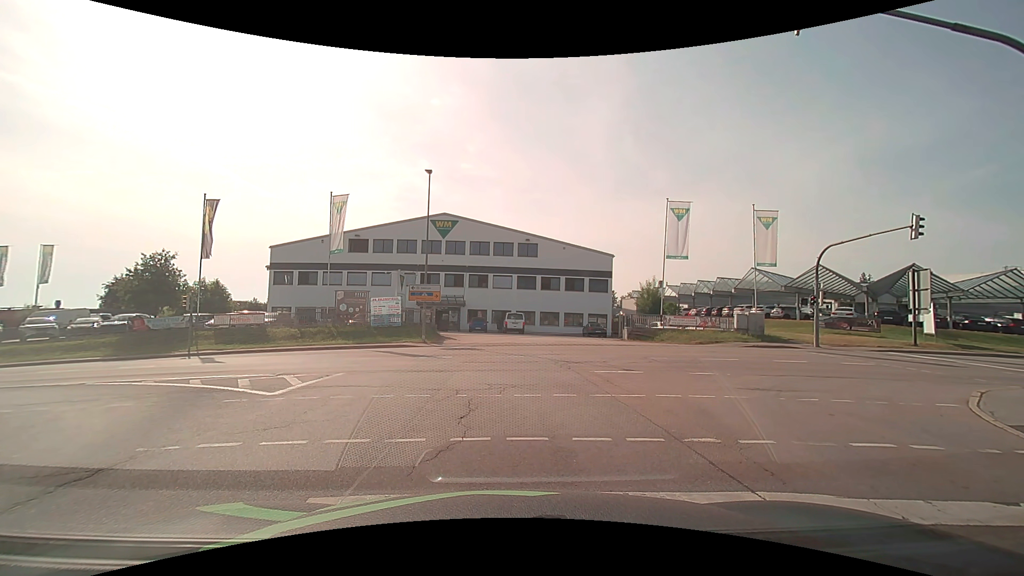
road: secondary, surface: asphalt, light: Day
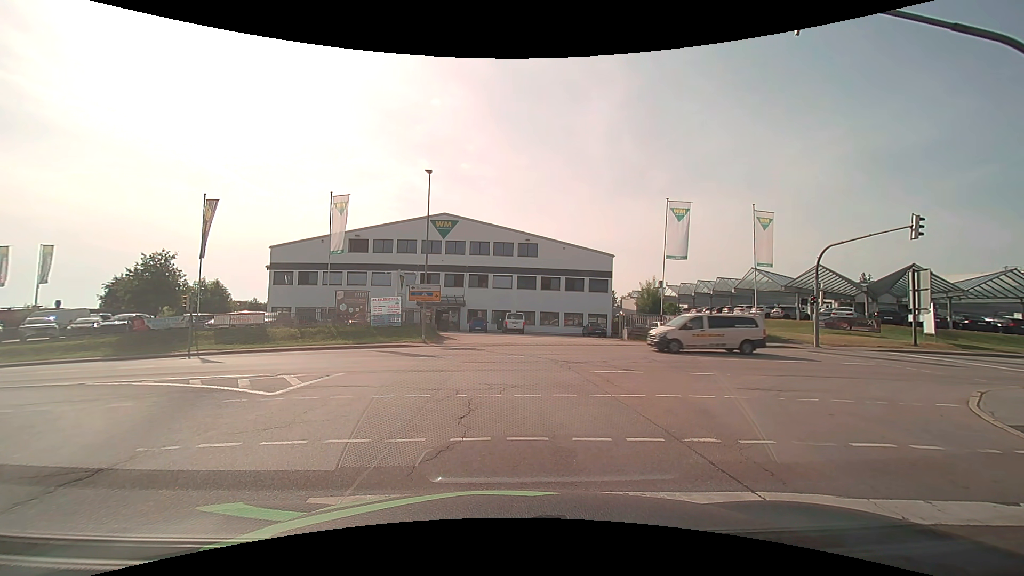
(0.0, 0.0) m; 0°
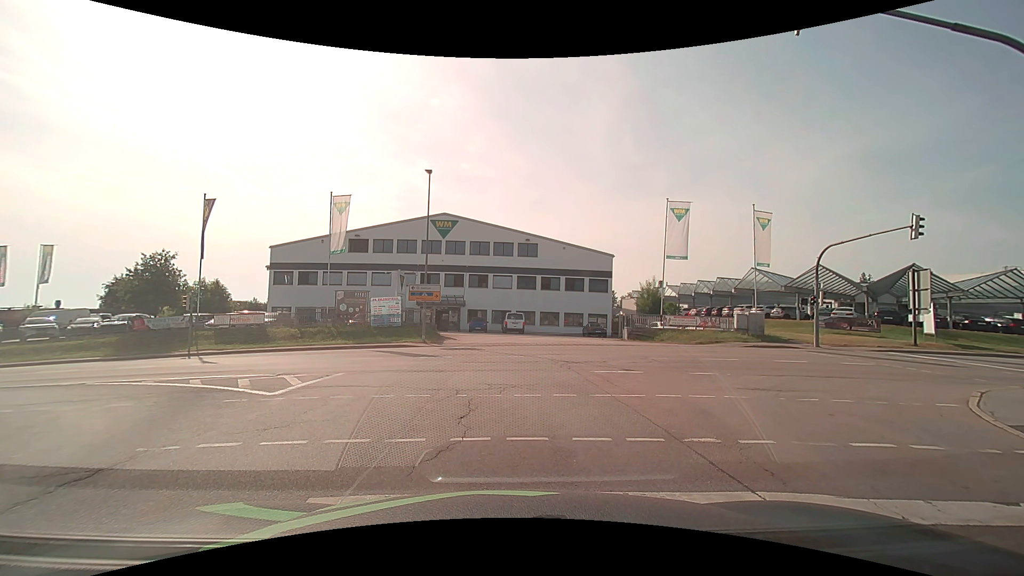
(0.0, 0.0) m; 0°
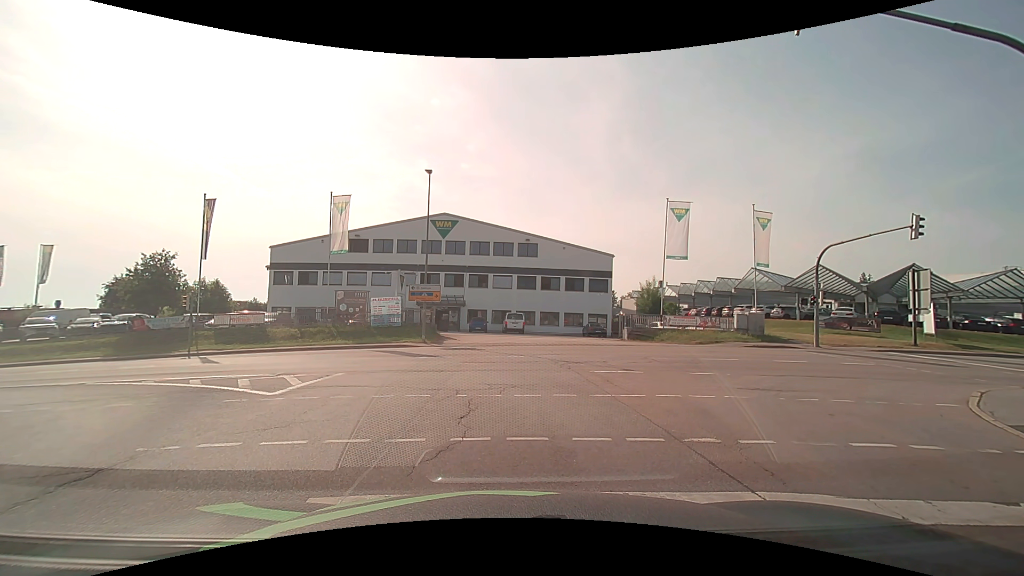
(0.0, 0.0) m; 0°
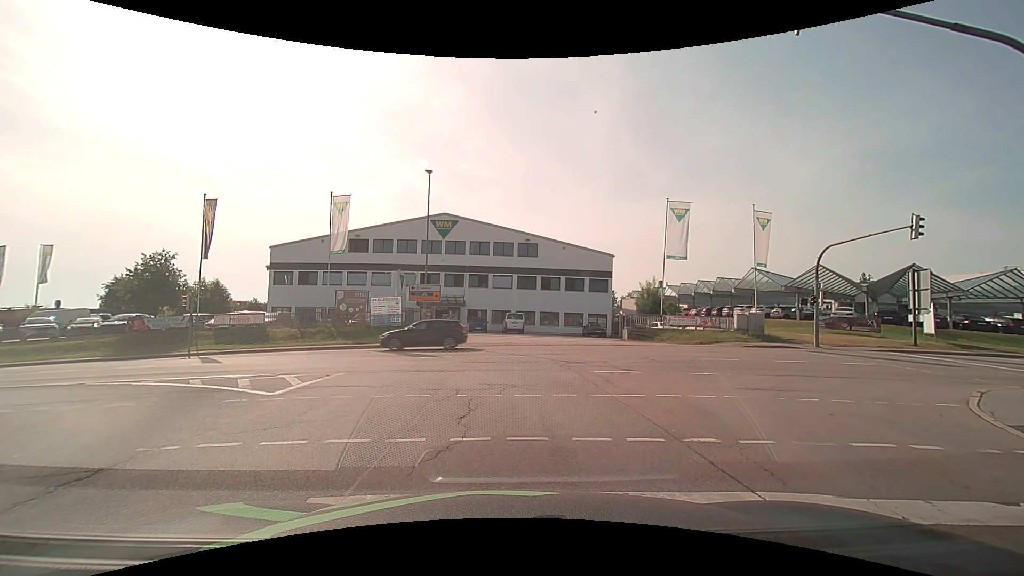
(0.0, 0.0) m; 0°
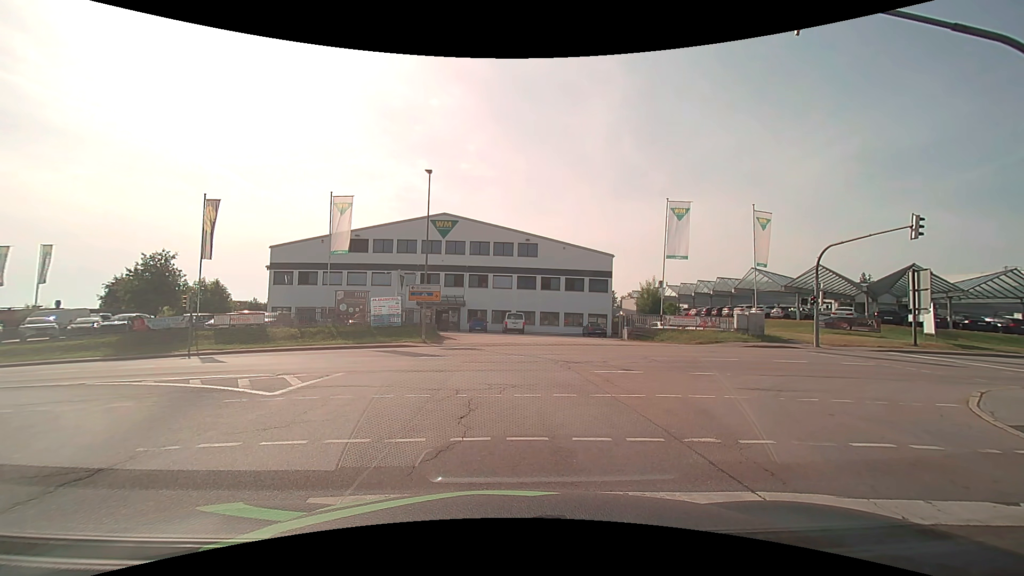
(0.0, 0.0) m; 0°
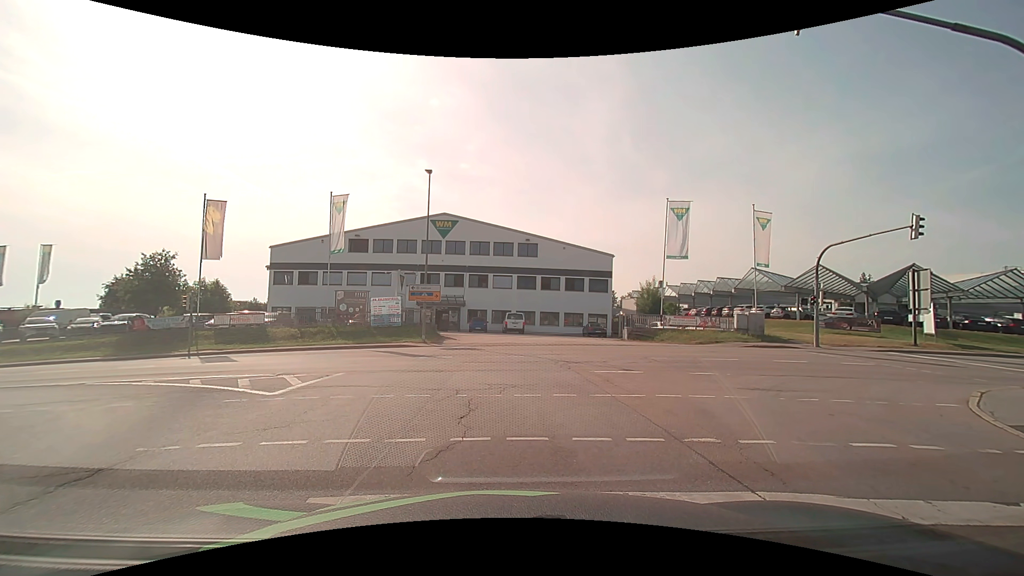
(0.0, 0.0) m; 0°
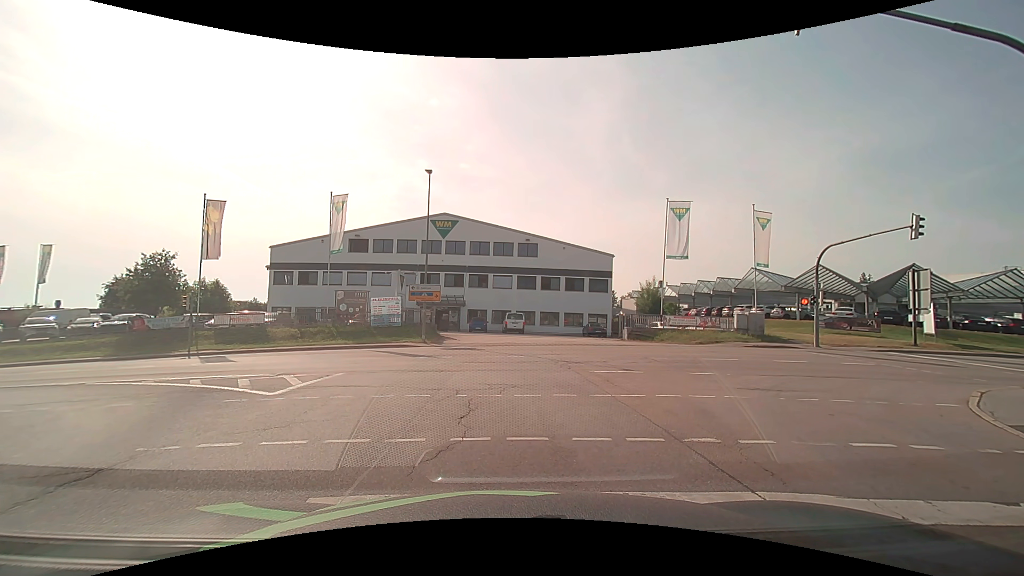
(0.0, 0.0) m; 0°
